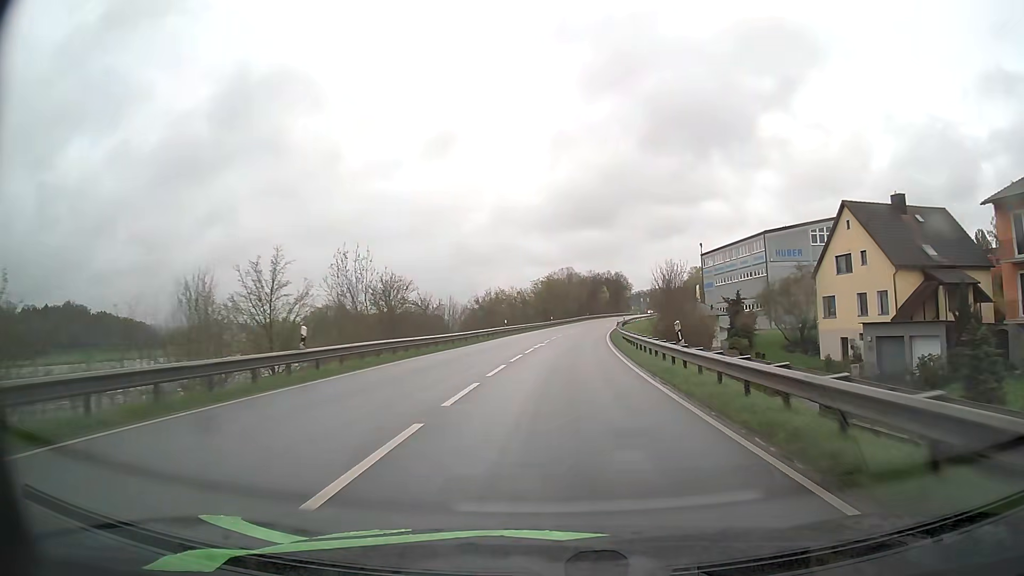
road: primary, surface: asphalt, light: Day
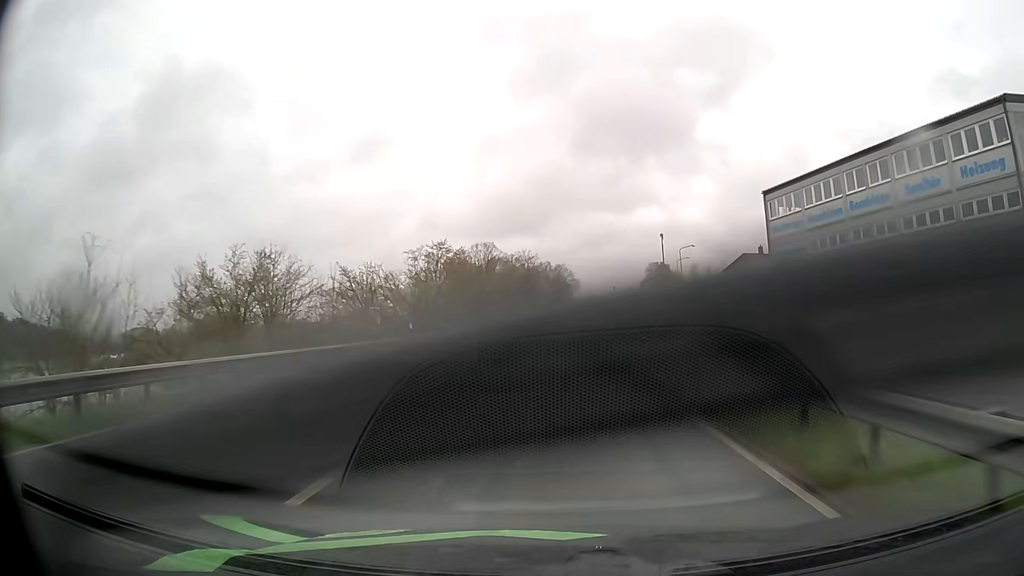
(+3.2, +59.7) m; +6°
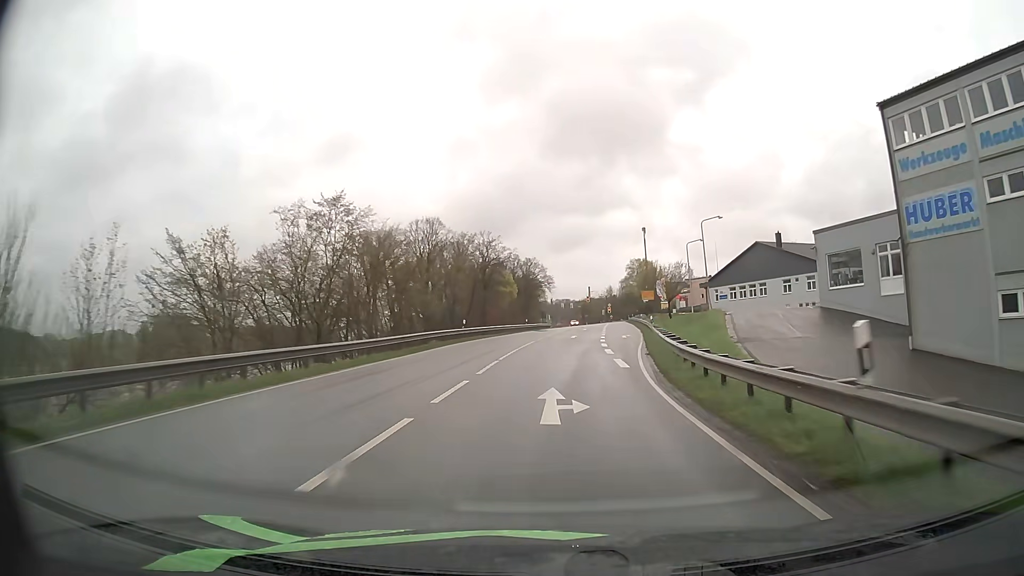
(+0.5, +23.6) m; +3°
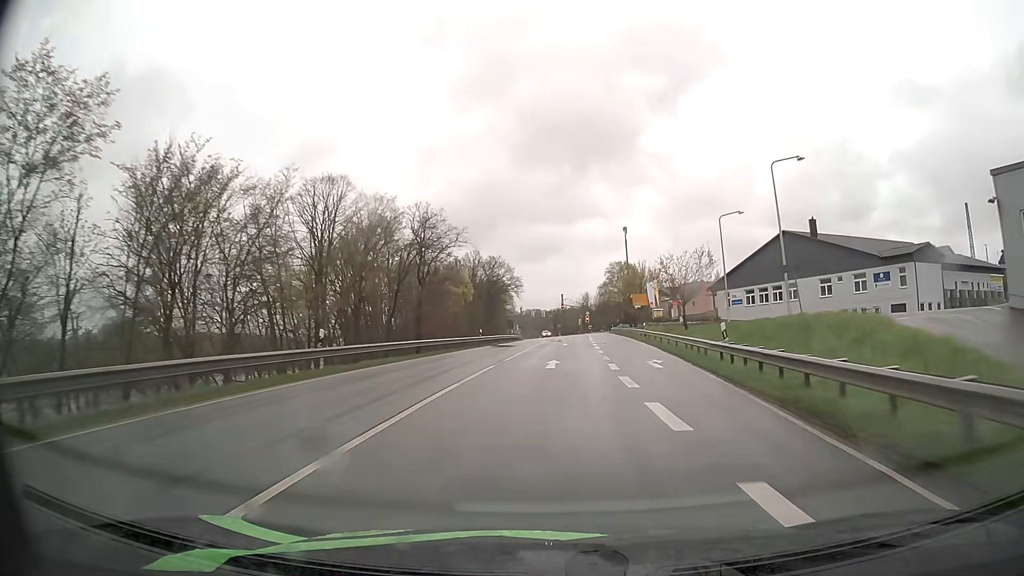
(+0.5, +22.9) m; +2°
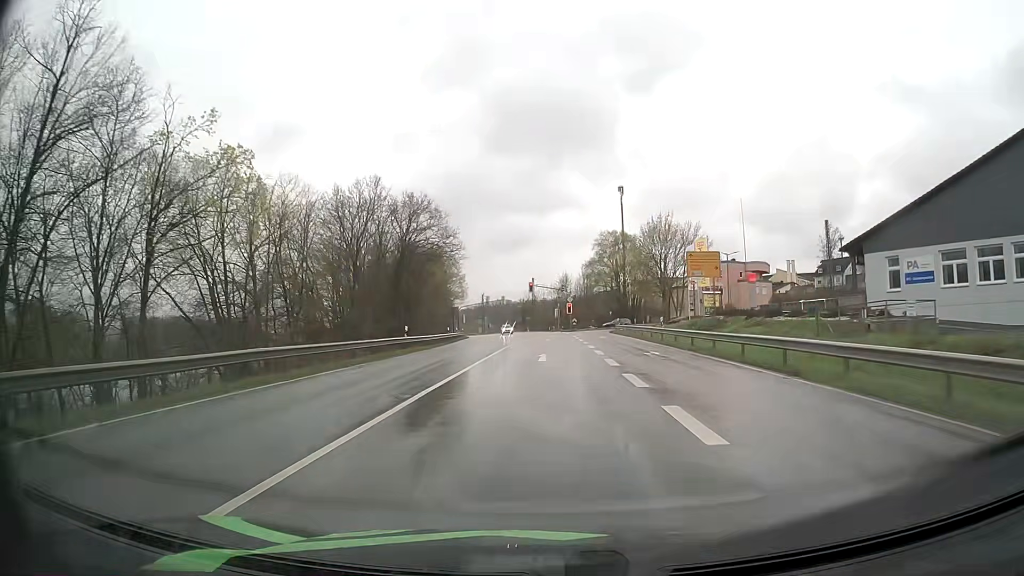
(+1.5, +48.9) m; +2°
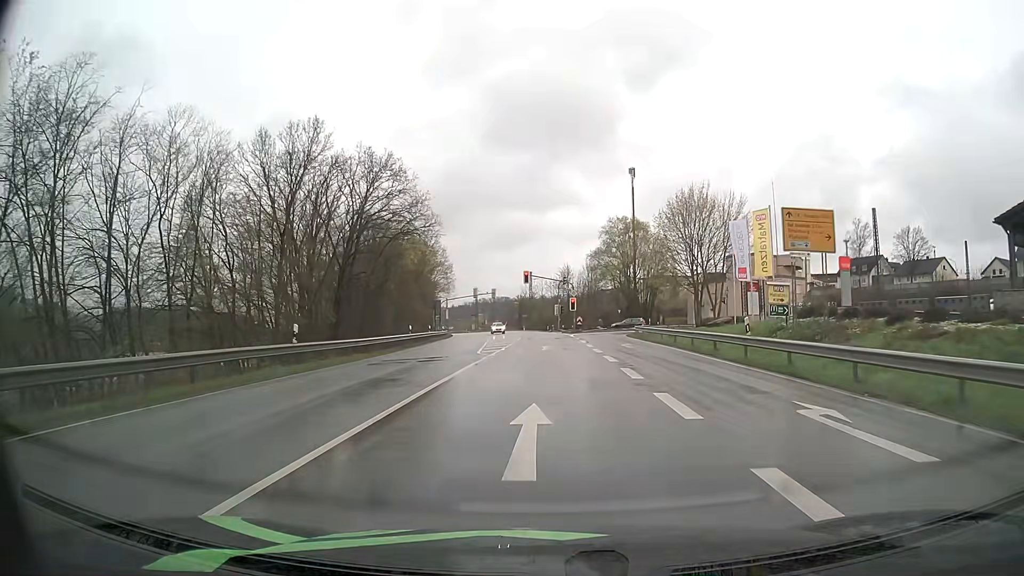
(+0.1, +16.1) m; +1°
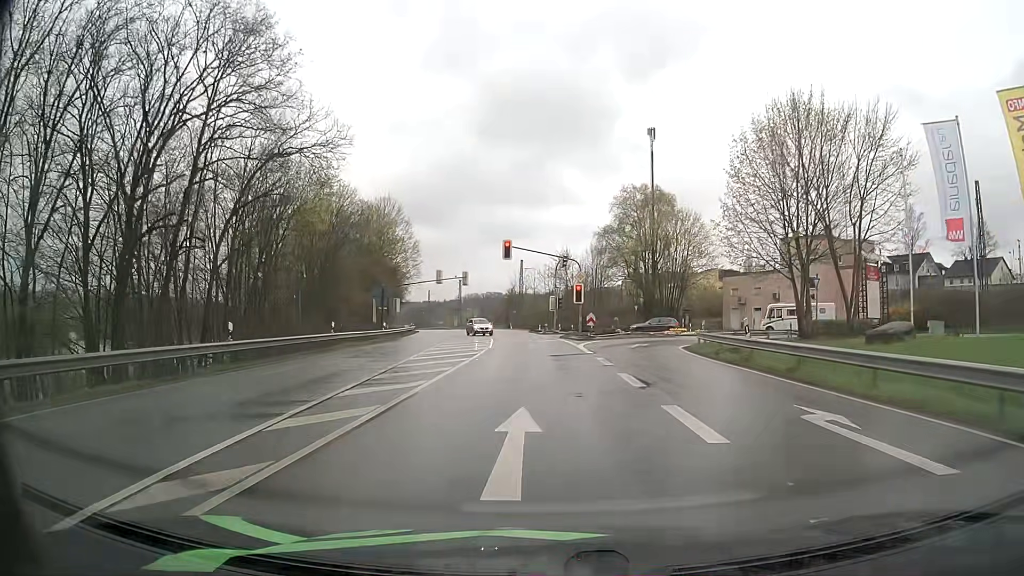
(0.0, +25.1) m; 0°
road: tertiary
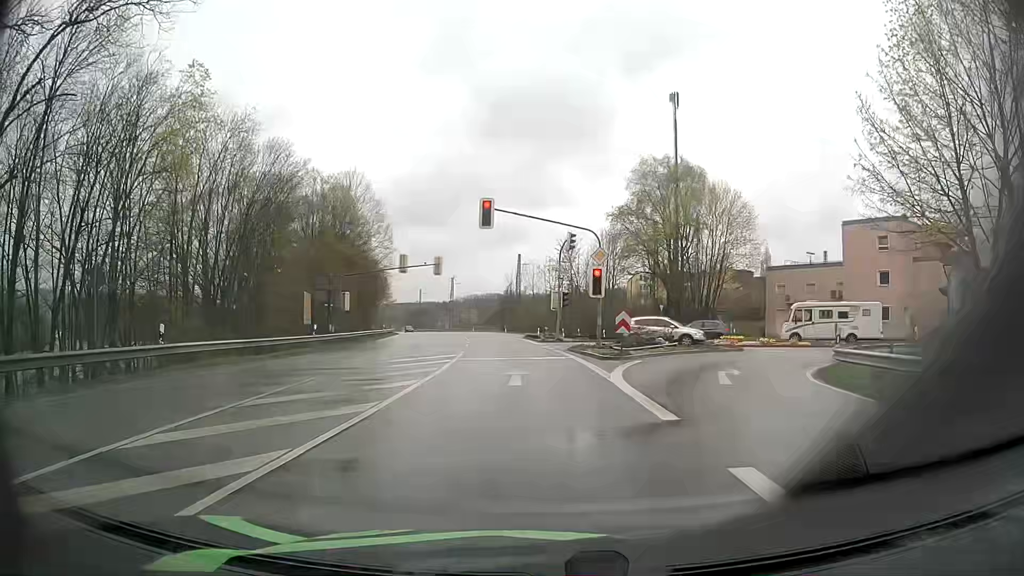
(0.0, +16.0) m; 0°
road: primary
(0, +10) (0, +20) (-1, +30) (-2, +40) (-3, +50) (-4, +60) (-6, +70) (-8, +80) (-9, +89) (-11, +99) m
